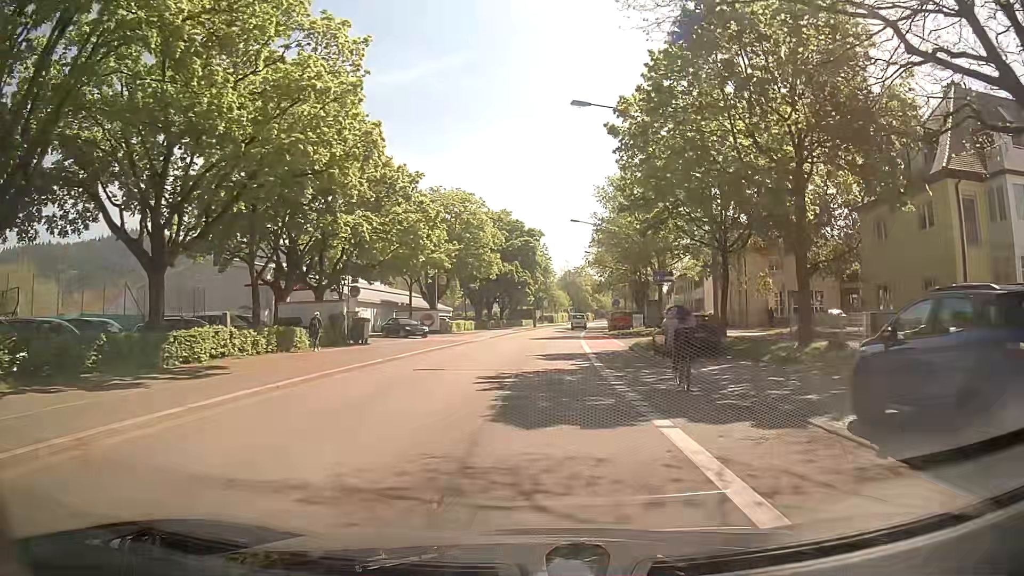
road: secondary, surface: asphalt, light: Day
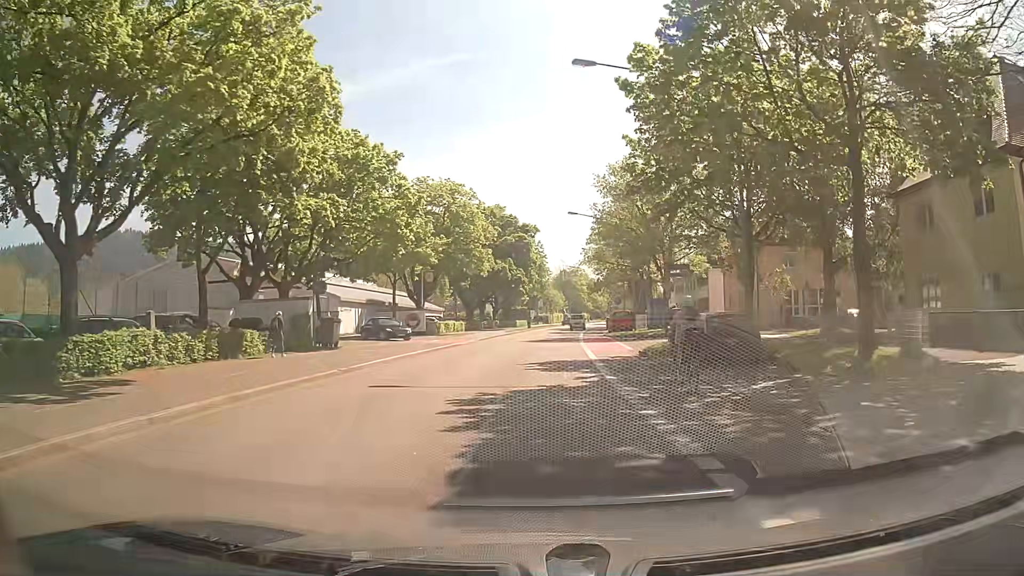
(+0.1, +4.6) m; +1°
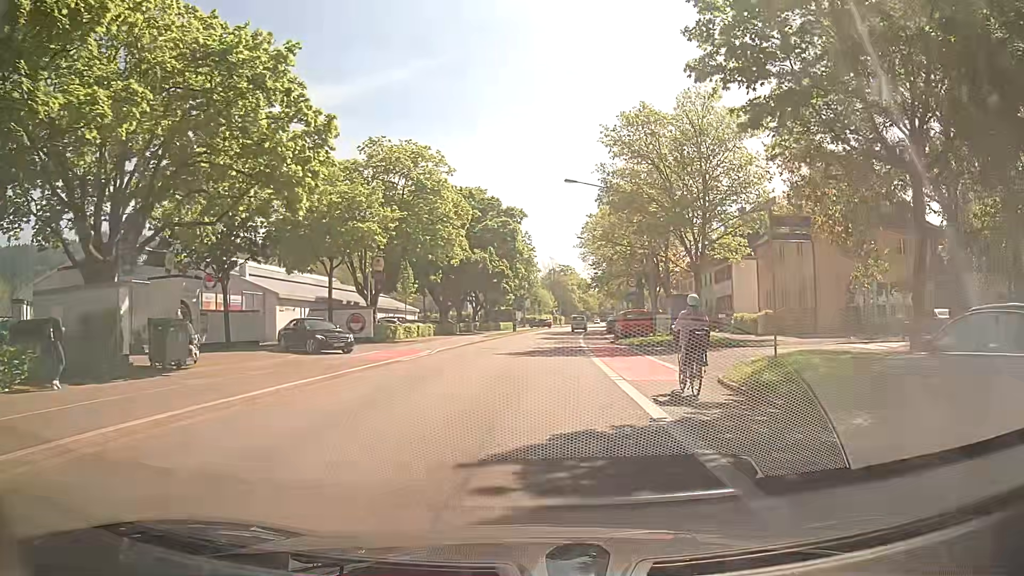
(+0.4, +13.9) m; +2°
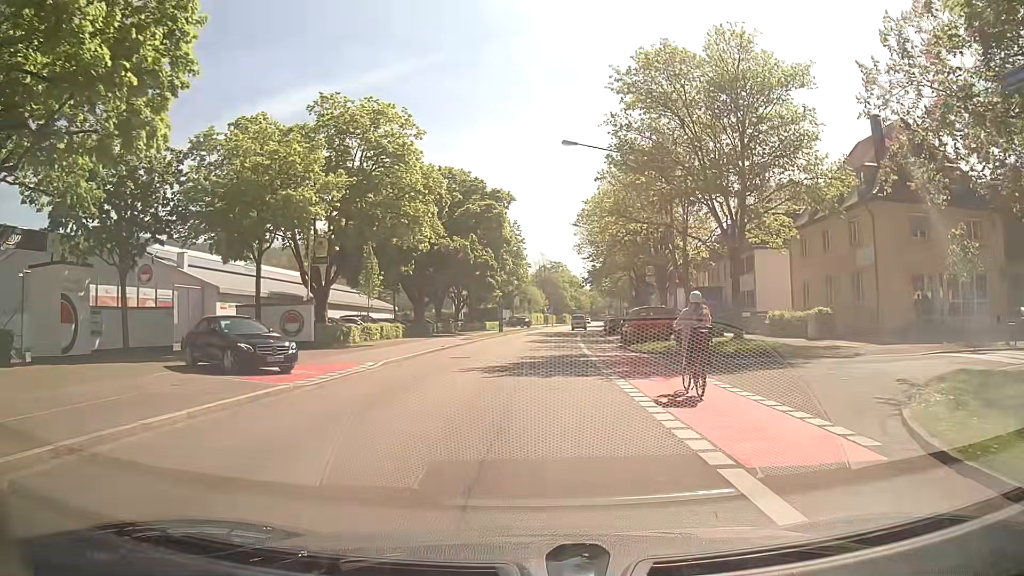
(+0.1, +9.3) m; +1°
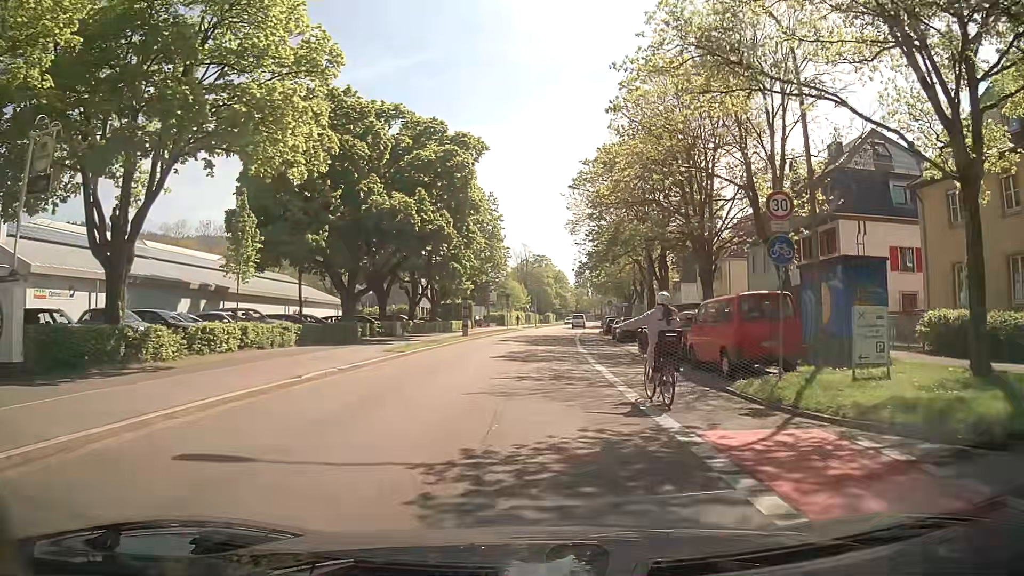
(+0.2, +18.6) m; +2°
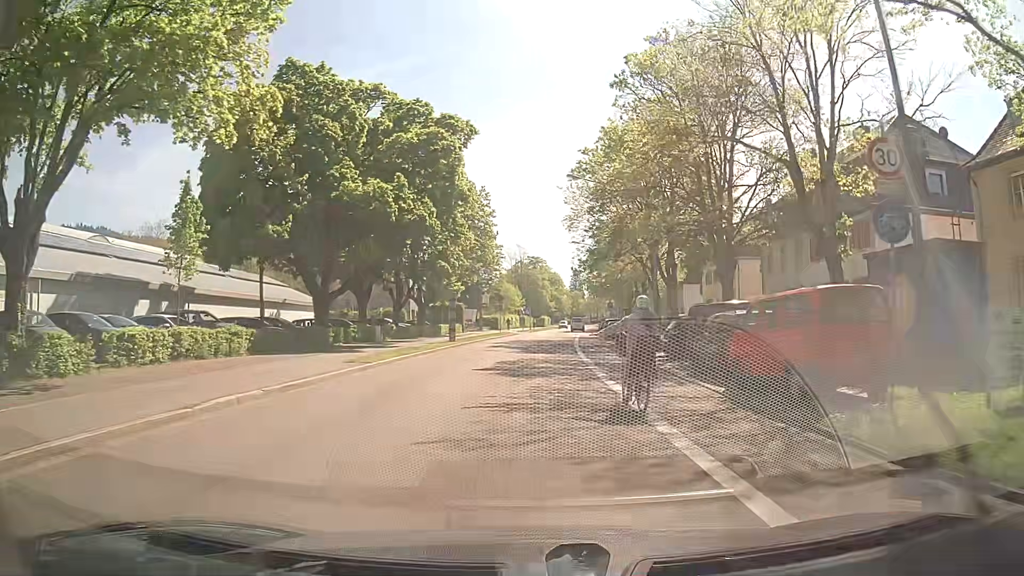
(0.0, +4.6) m; +1°
